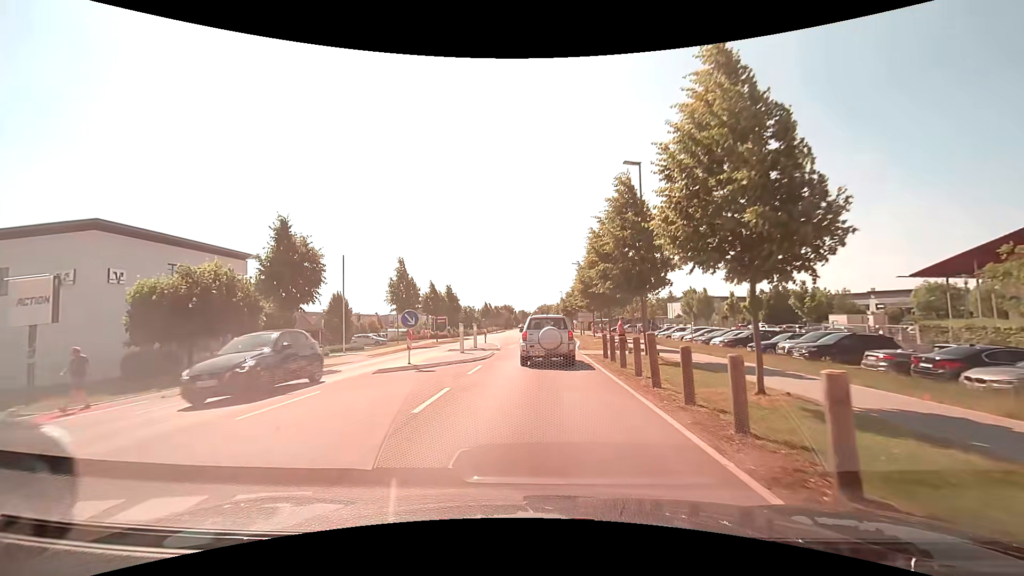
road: tertiary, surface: asphalt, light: Day
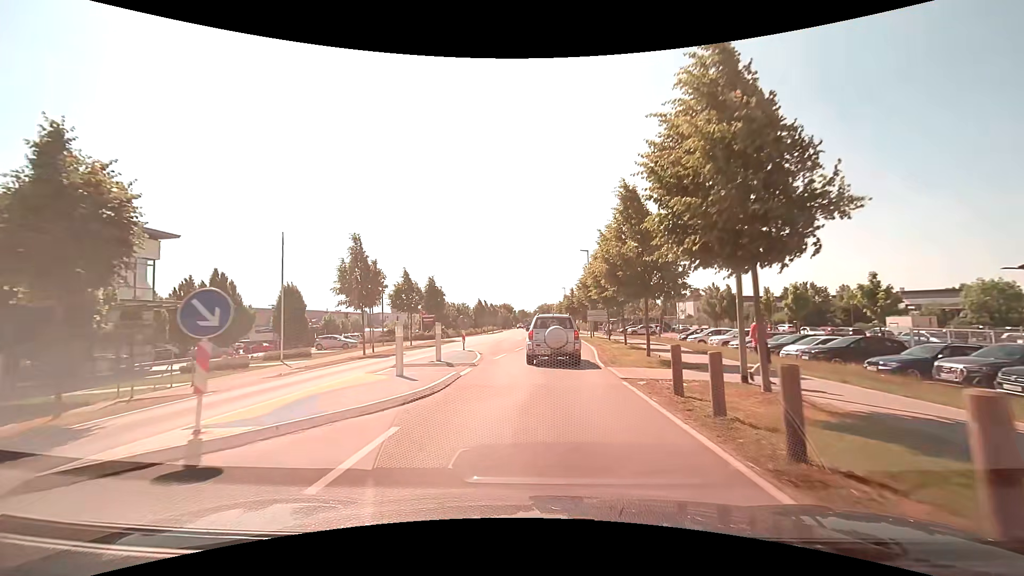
(-0.1, +10.1) m; 0°
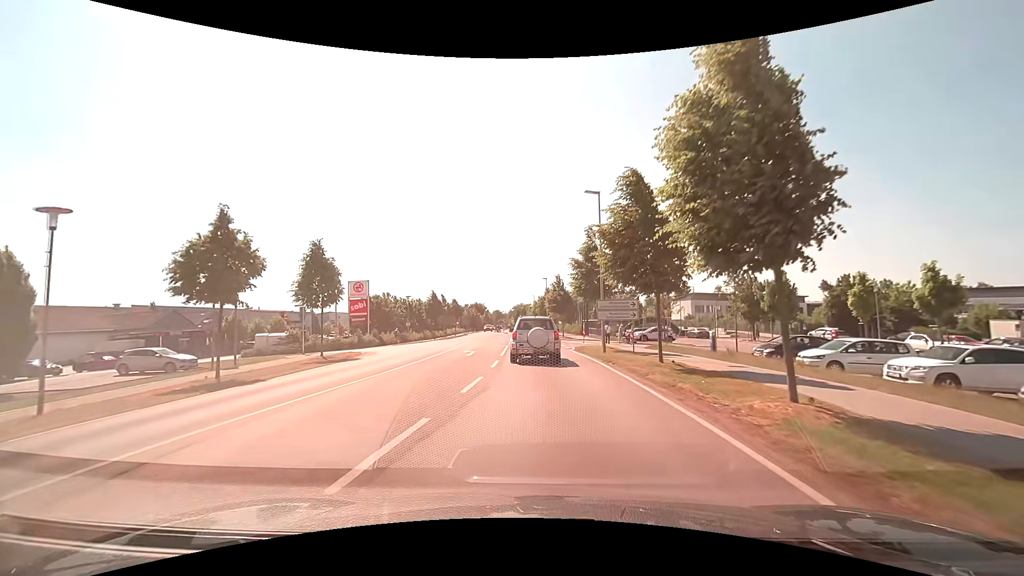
(+0.2, +21.5) m; +3°
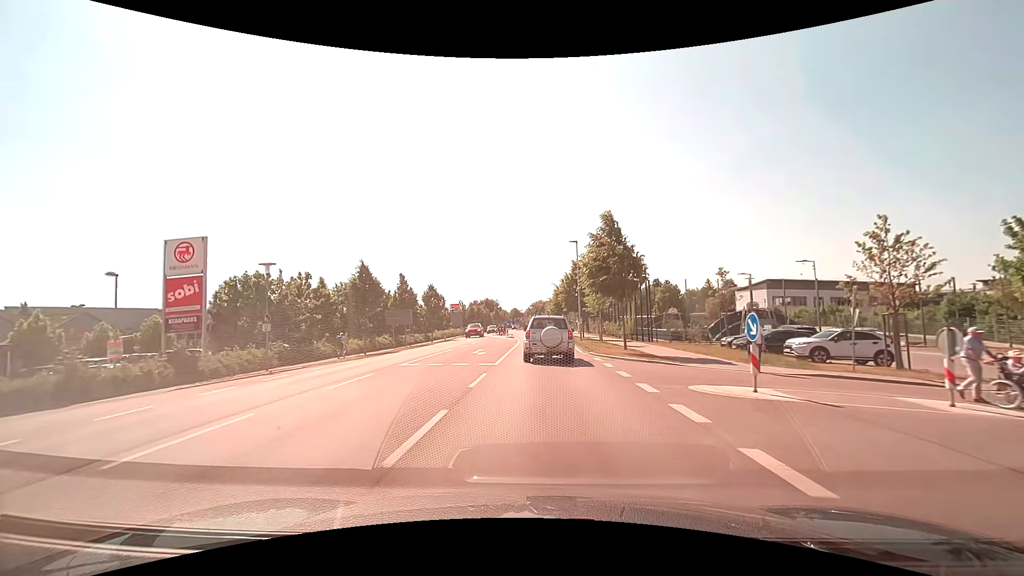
(-0.3, +30.6) m; -2°
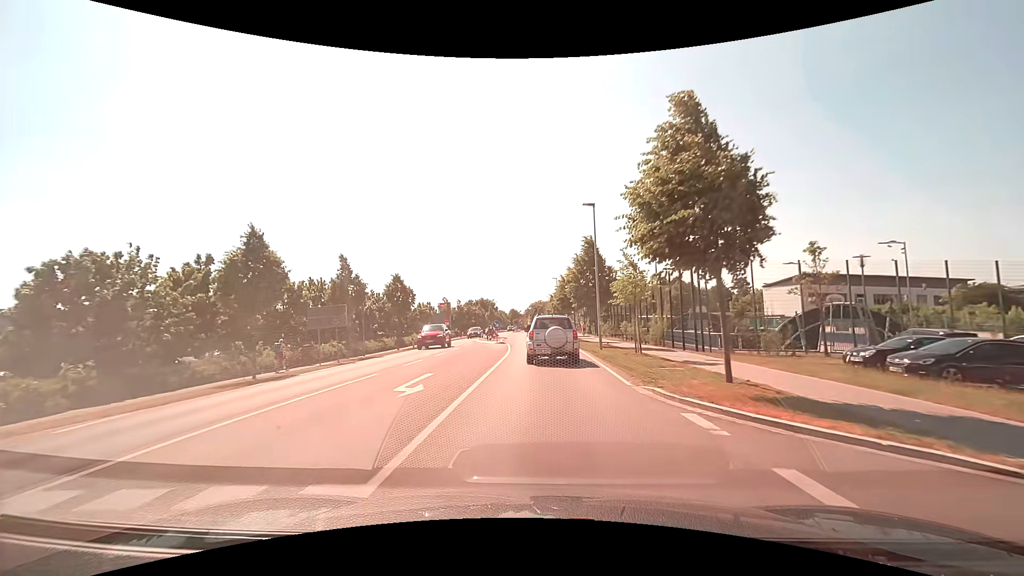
(0.0, +12.7) m; 0°
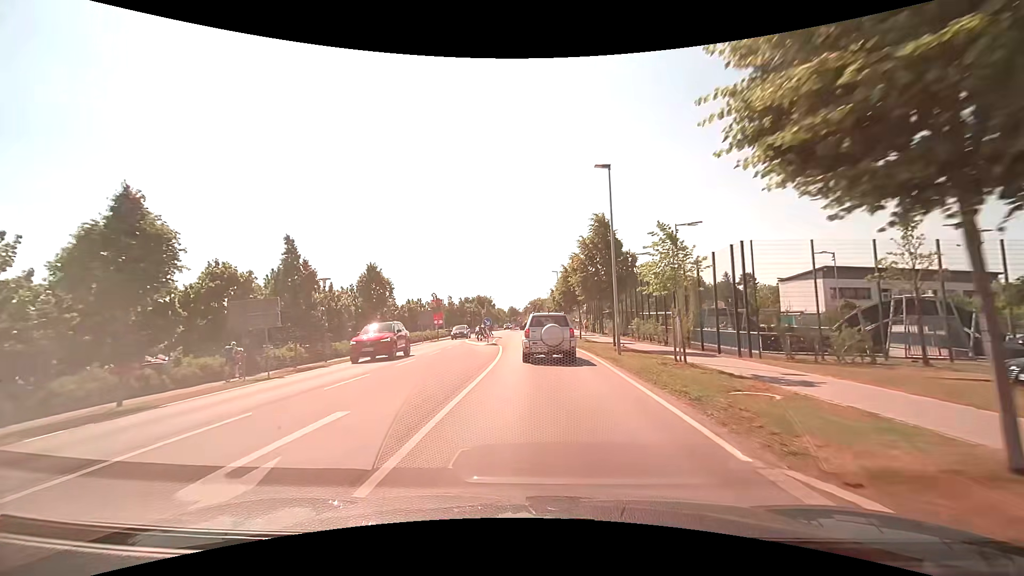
(0.0, +6.3) m; 0°
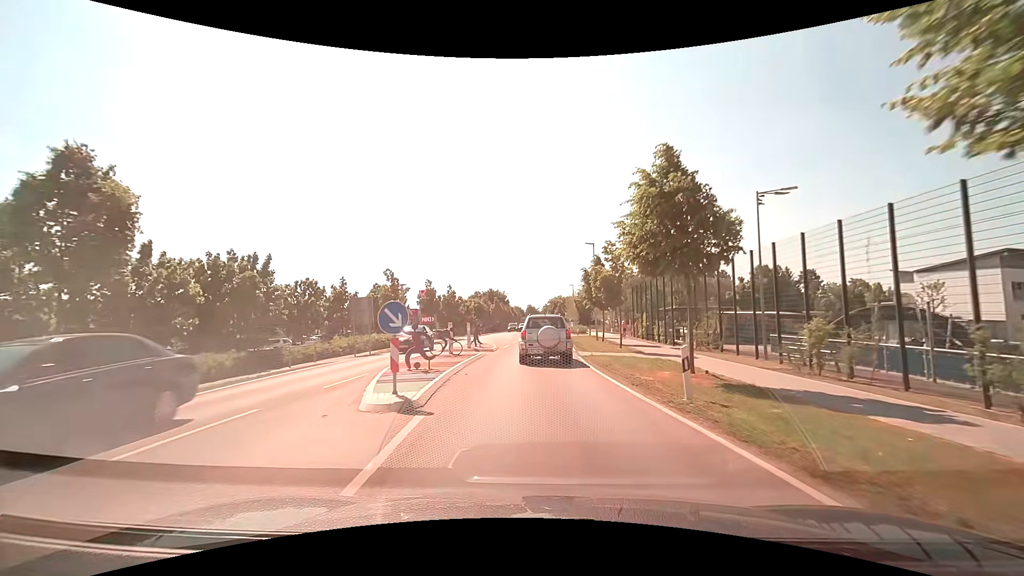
(-0.3, +23.6) m; -3°
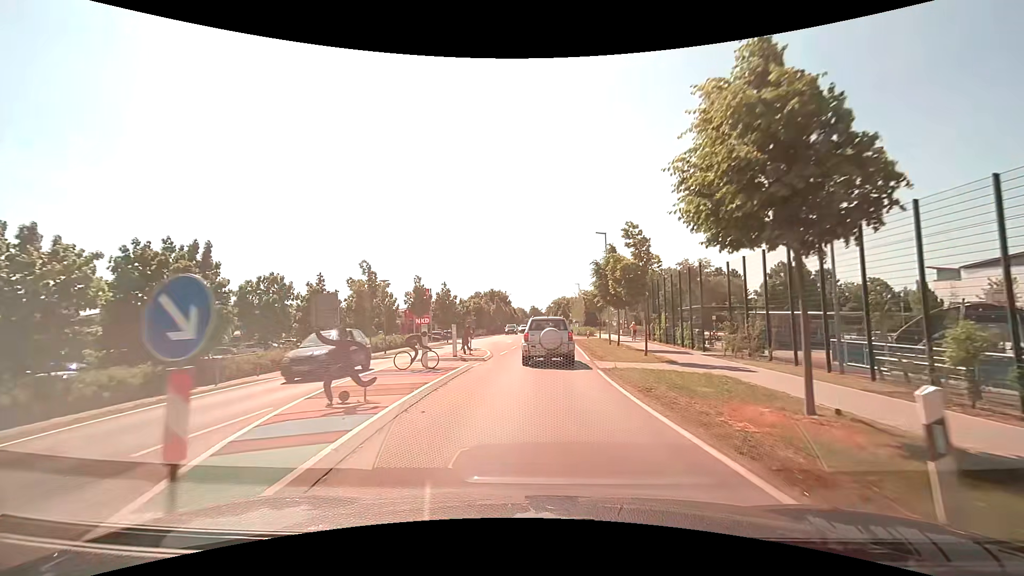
(0.0, +5.5) m; 0°
(0, +10) (0, +20) (0, +30) (+1, +40) (+1, +50) (+2, +60) (+2, +70) (+2, +80) (+3, +90) (+2, +100) m
